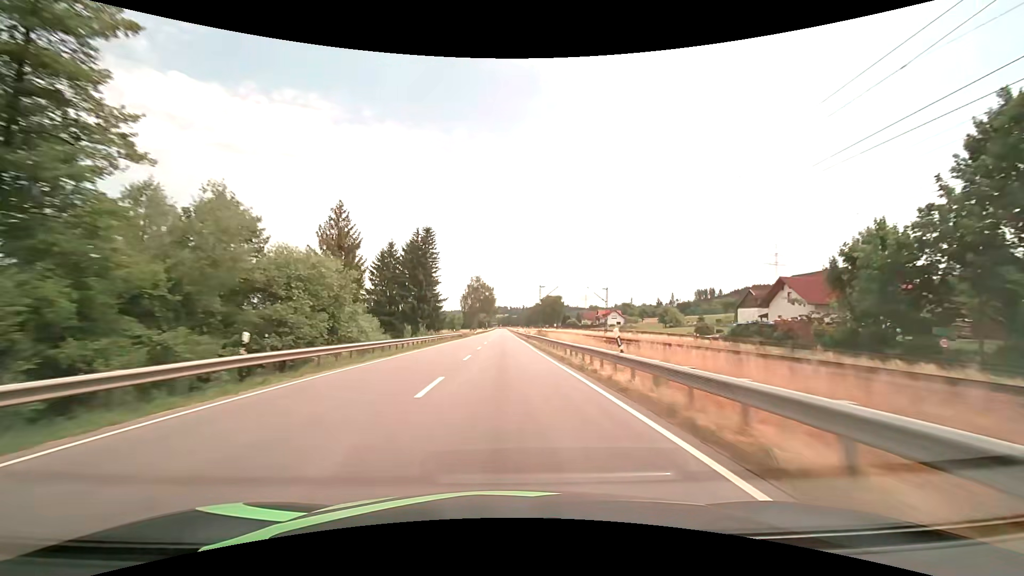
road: primary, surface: asphalt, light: Day
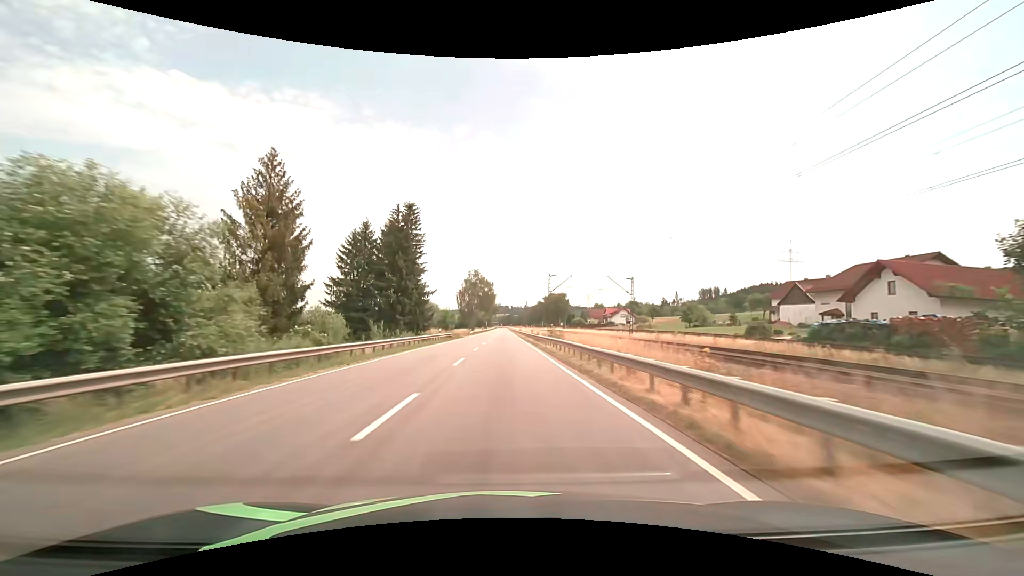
(0.0, +15.9) m; 0°
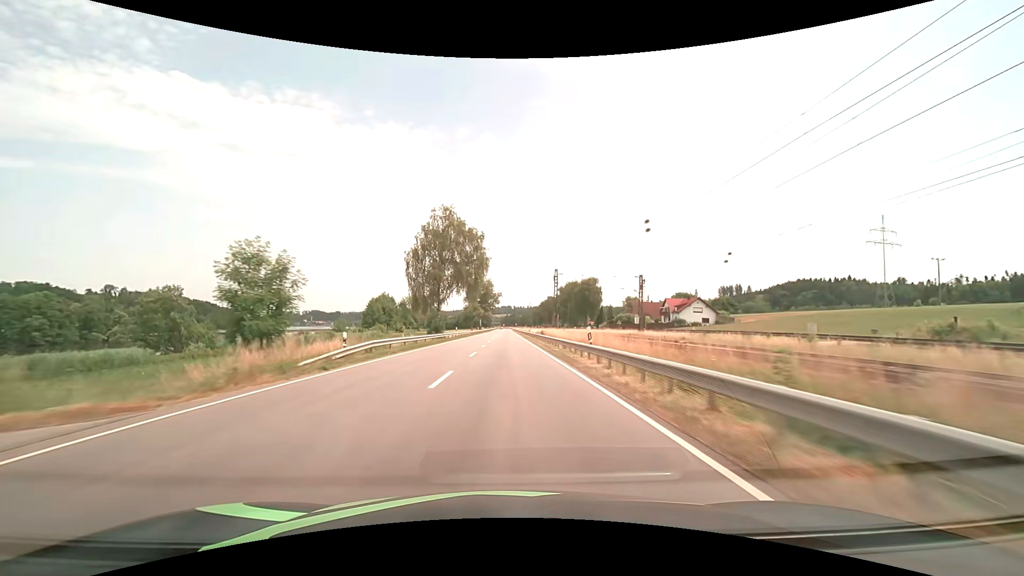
(-0.3, +79.2) m; 0°
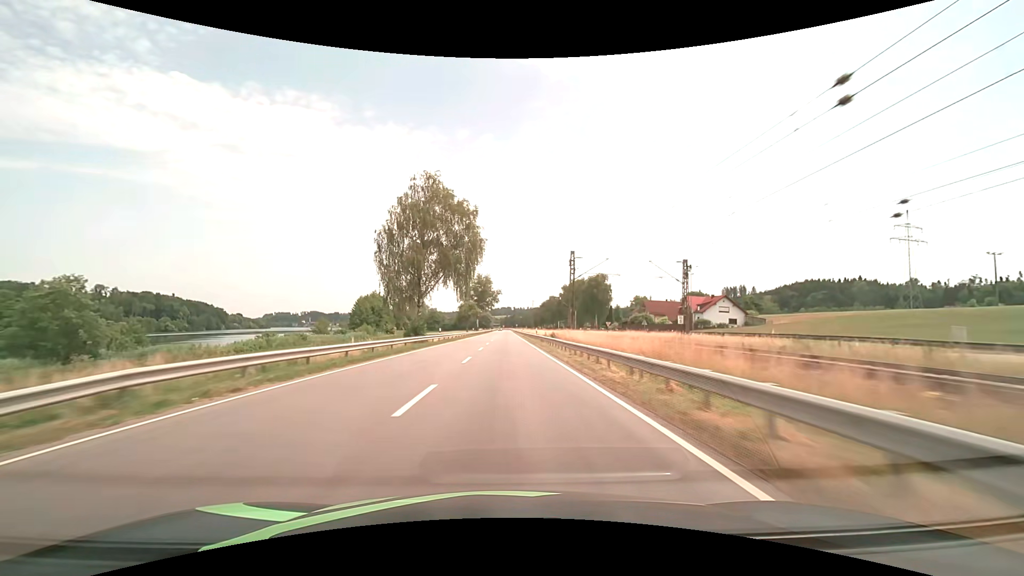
(0.0, +15.8) m; 0°
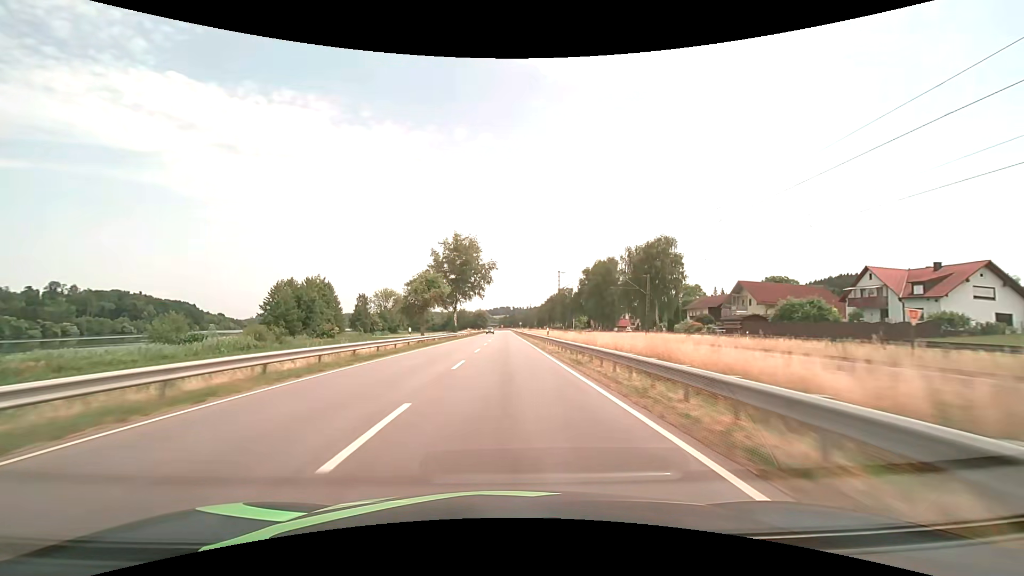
(0.0, +63.2) m; 0°
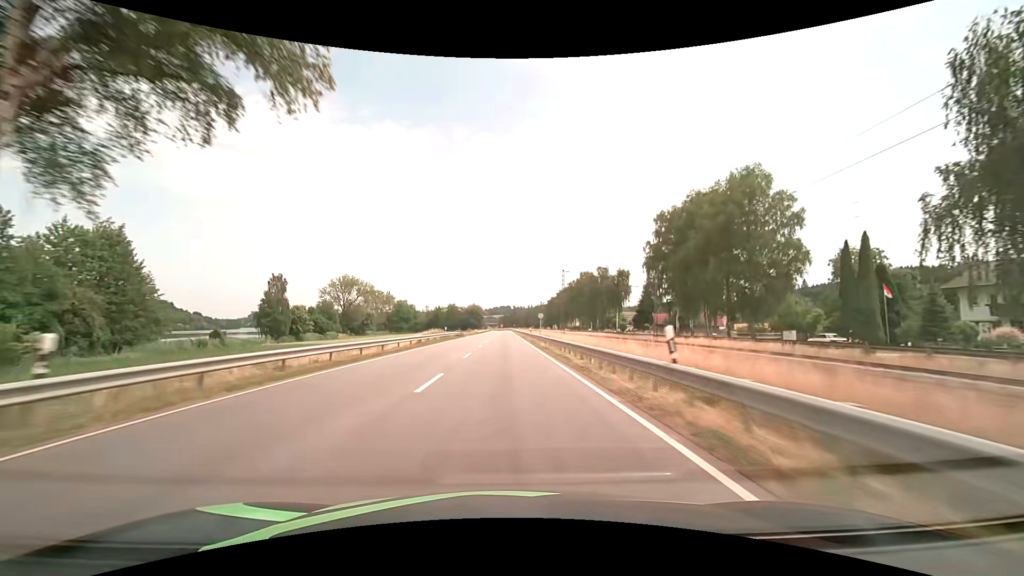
(+0.1, +78.9) m; 0°
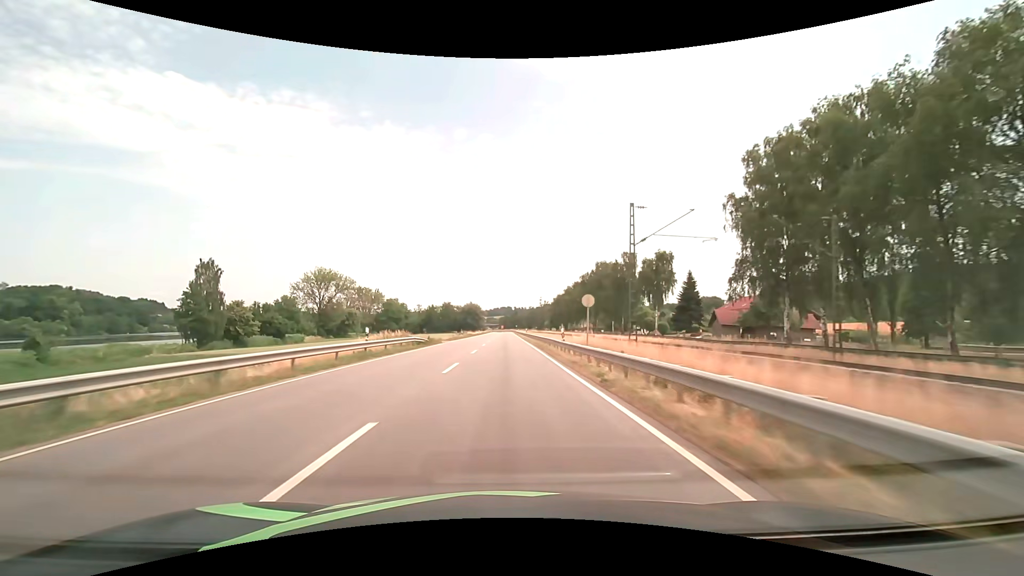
(-0.1, +31.6) m; 0°
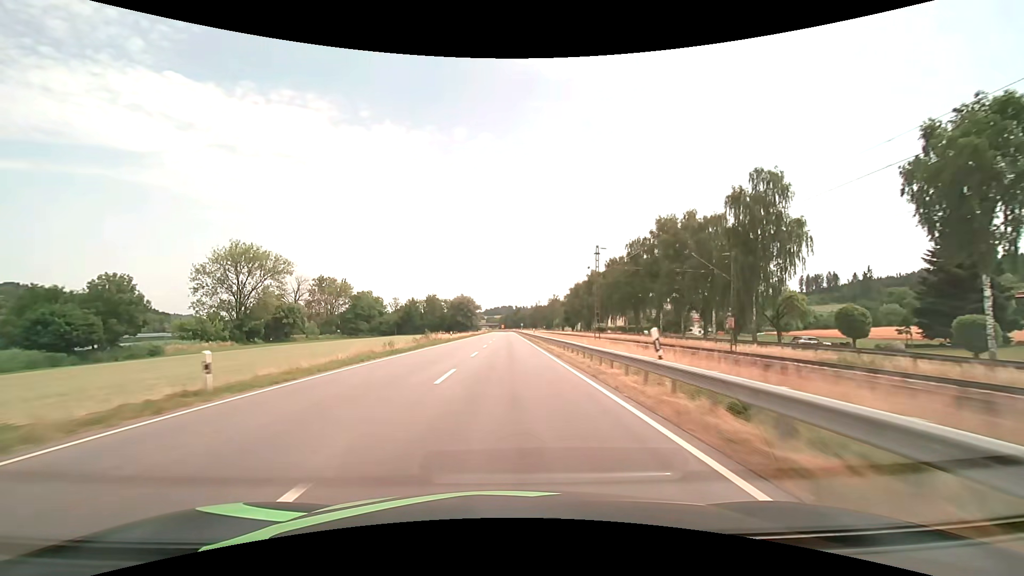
(-0.1, +63.2) m; 0°
(0, +10) (0, +20) (0, +30) (0, +40) (0, +50) (0, +60) (0, +70) (0, +80) (+1, +90) (+1, +100) m
